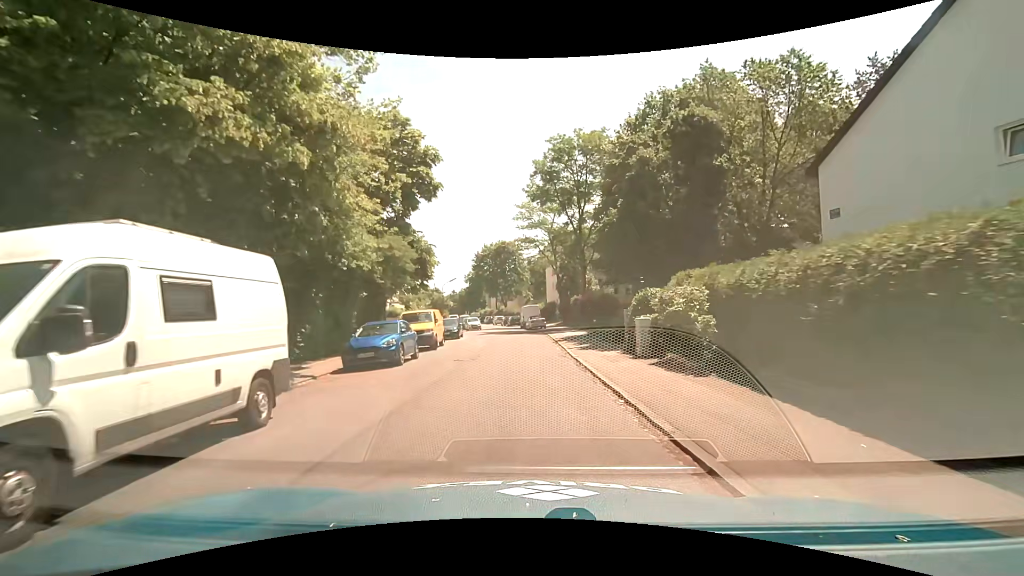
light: Day
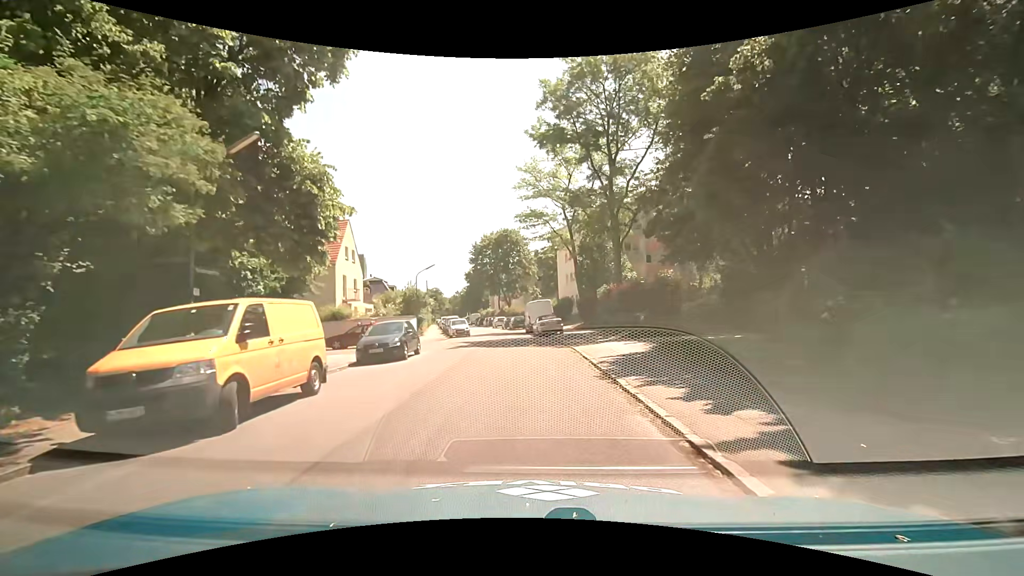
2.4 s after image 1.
(-0.1, +16.5) m; -1°
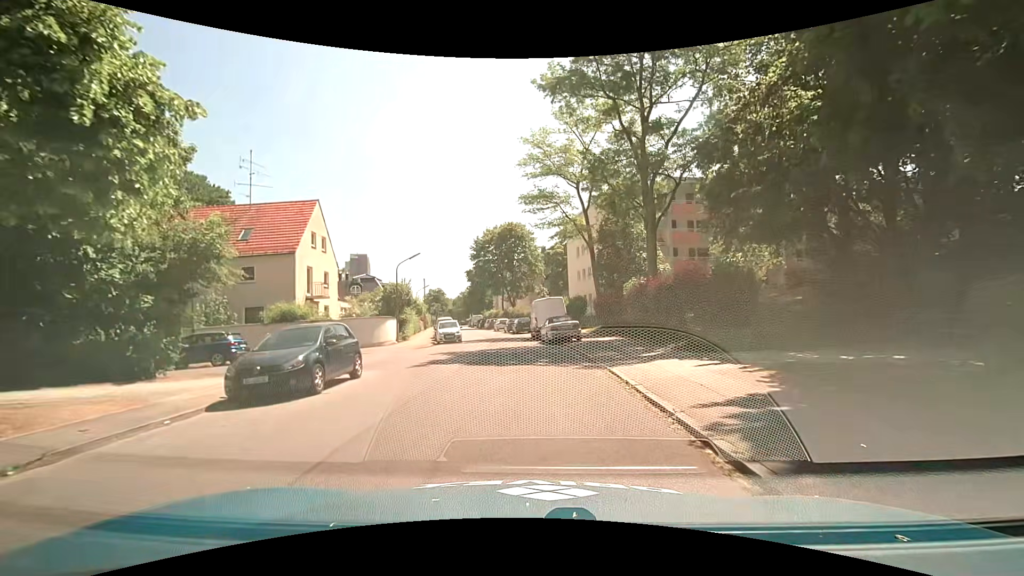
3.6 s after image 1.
(-0.1, +8.0) m; -2°
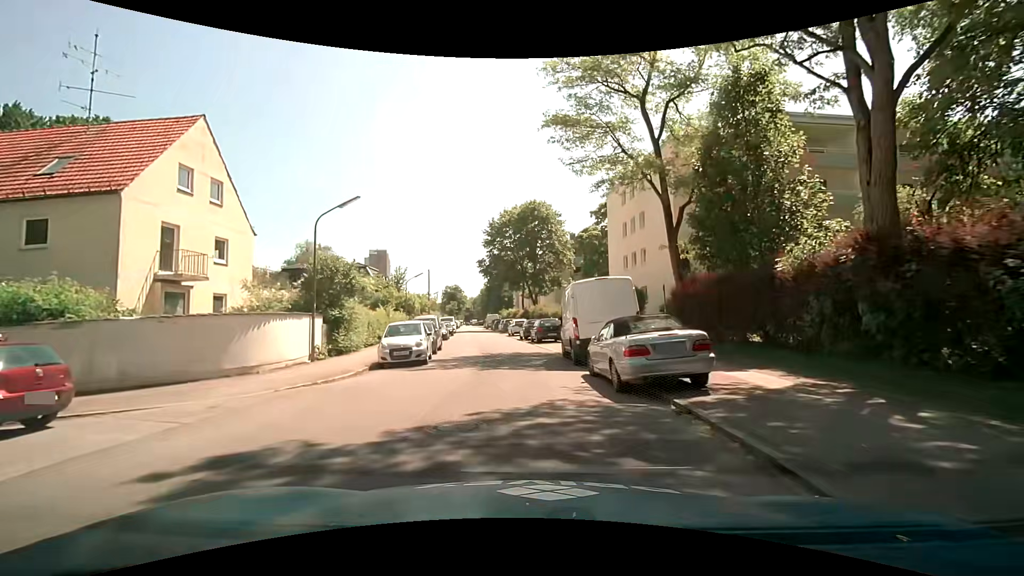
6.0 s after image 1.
(0.0, +15.8) m; -1°
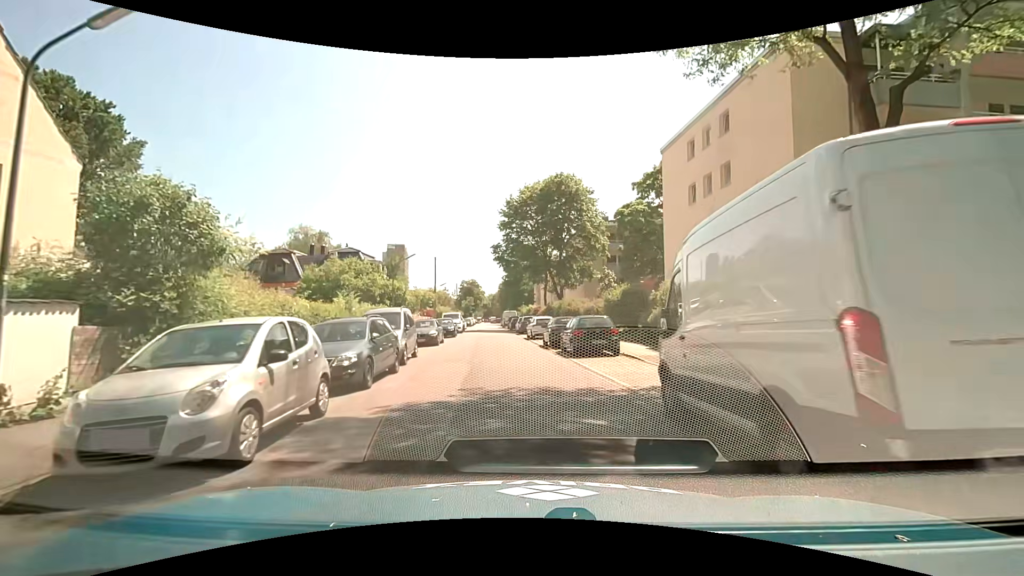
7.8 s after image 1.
(-0.4, +11.6) m; -2°
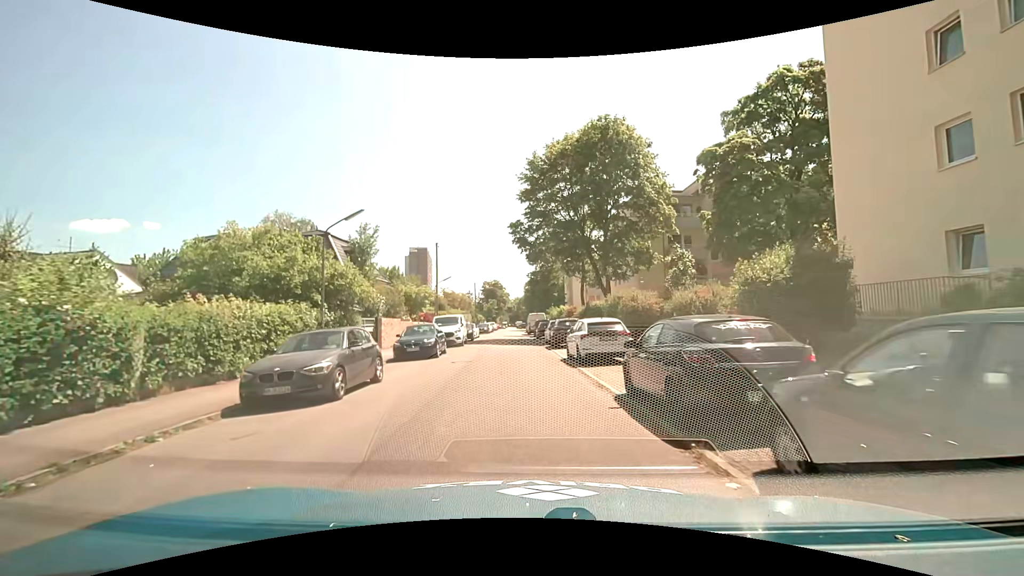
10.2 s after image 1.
(-0.6, +16.4) m; -4°
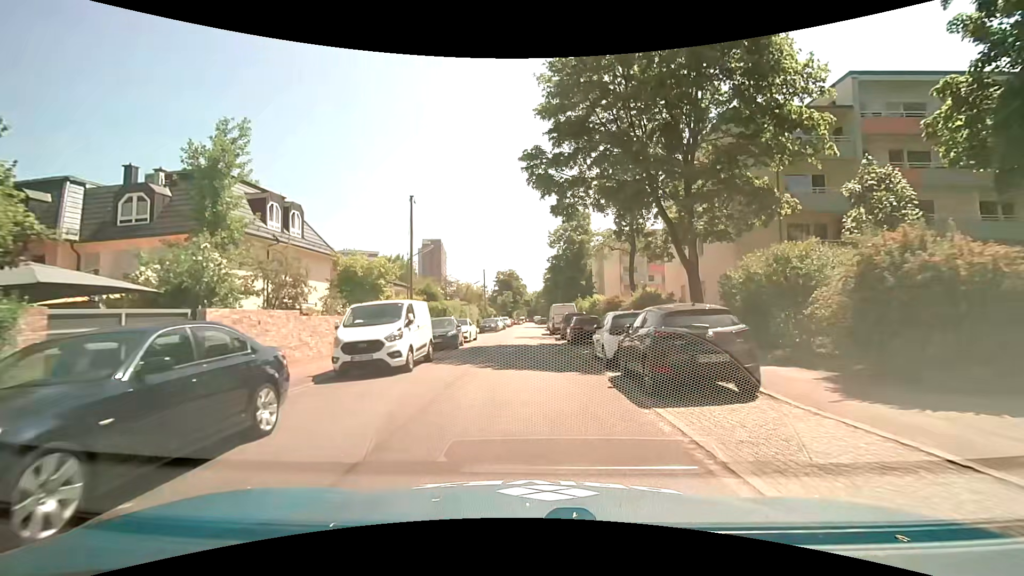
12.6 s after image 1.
(-0.3, +17.5) m; -2°
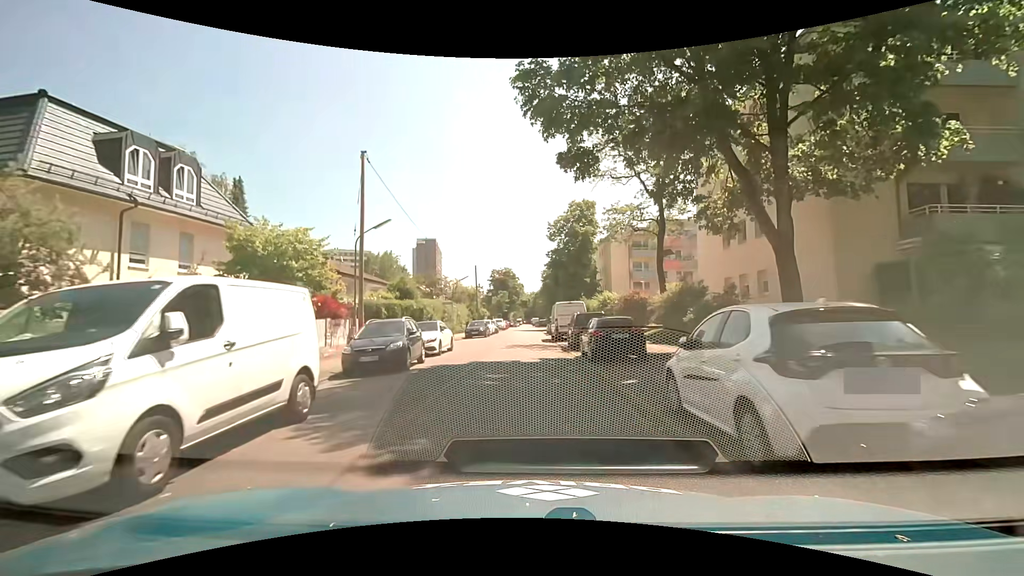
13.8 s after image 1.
(0.0, +8.9) m; +1°
(0, +10) (0, +20) (0, +30) (0, +40) (0, +50) (0, +60) (0, +70) (0, +80) (0, +90) (-1, +100) m
